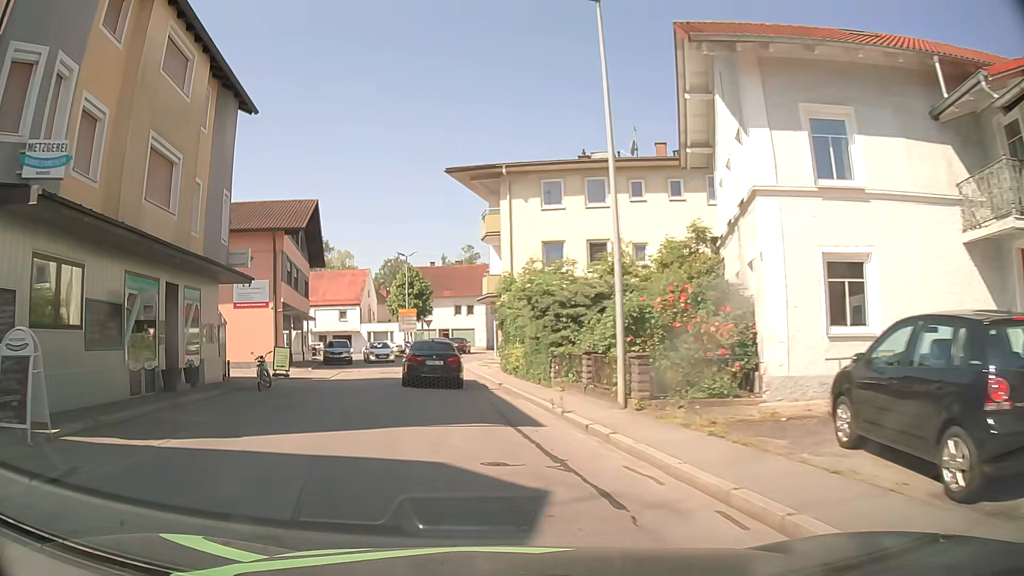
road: unclassified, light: Day
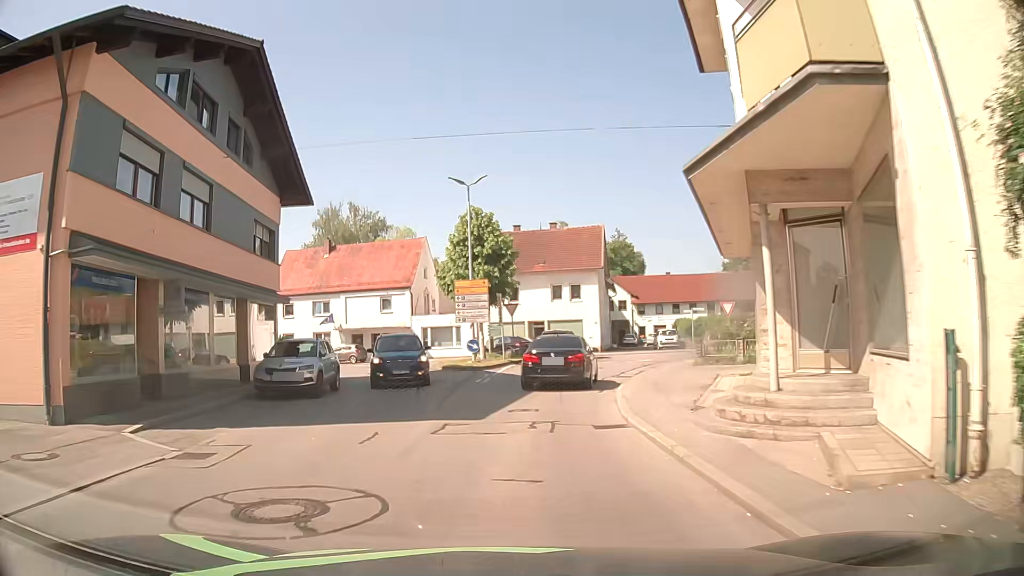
(-2.4, +25.7) m; -8°
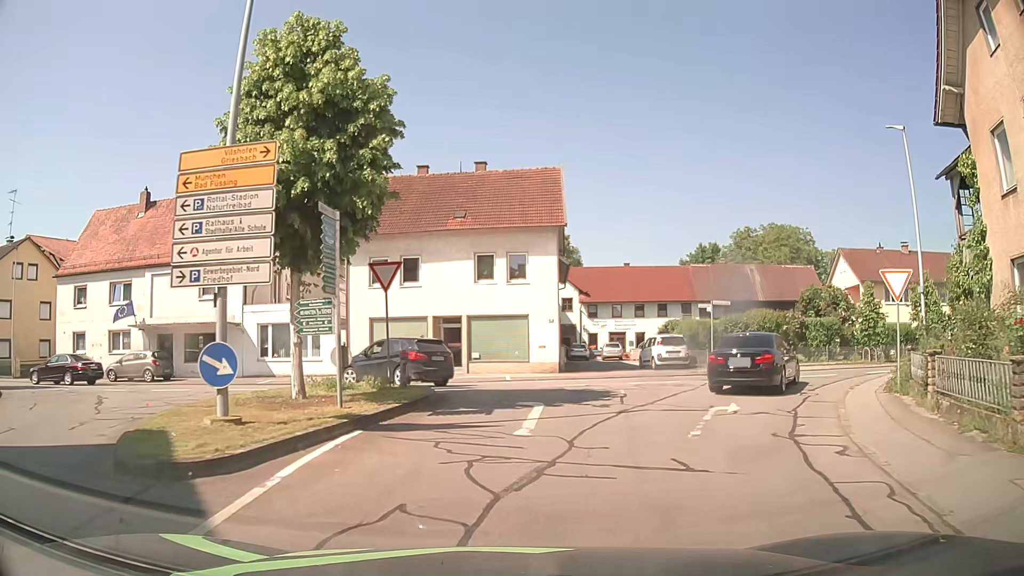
(+1.2, +21.6) m; +7°
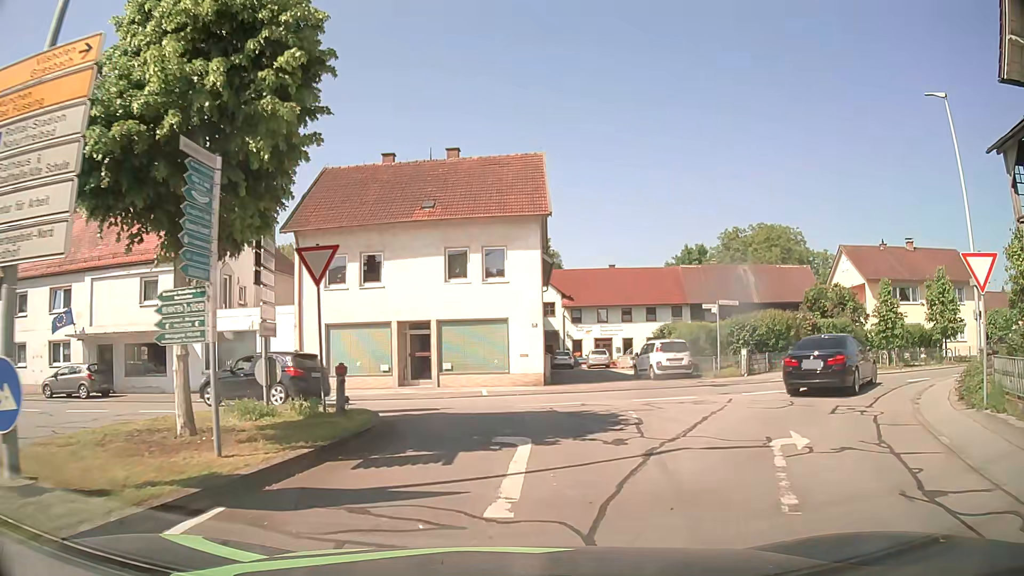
(+0.1, +4.1) m; +2°
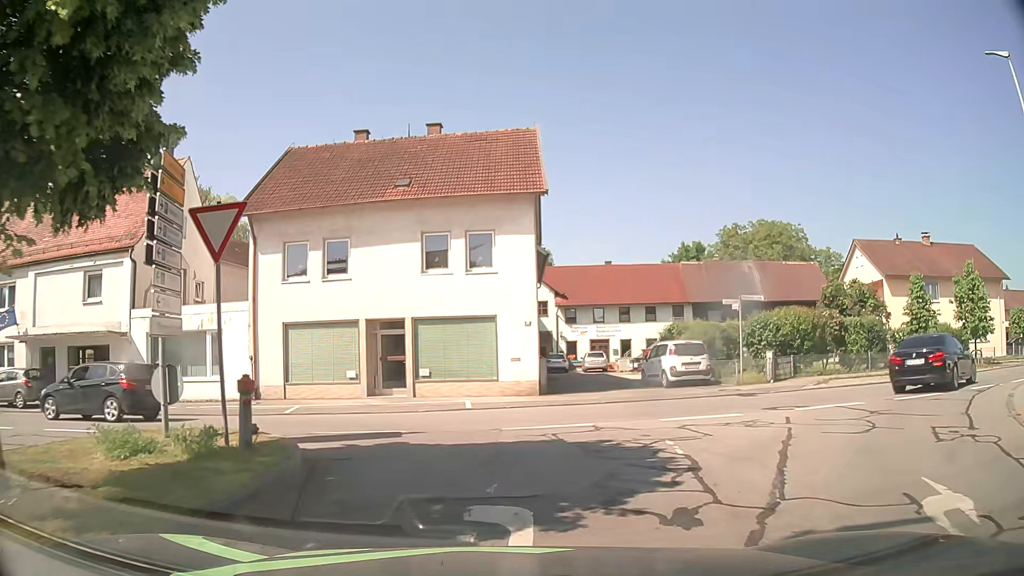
(0.0, +3.8) m; +1°
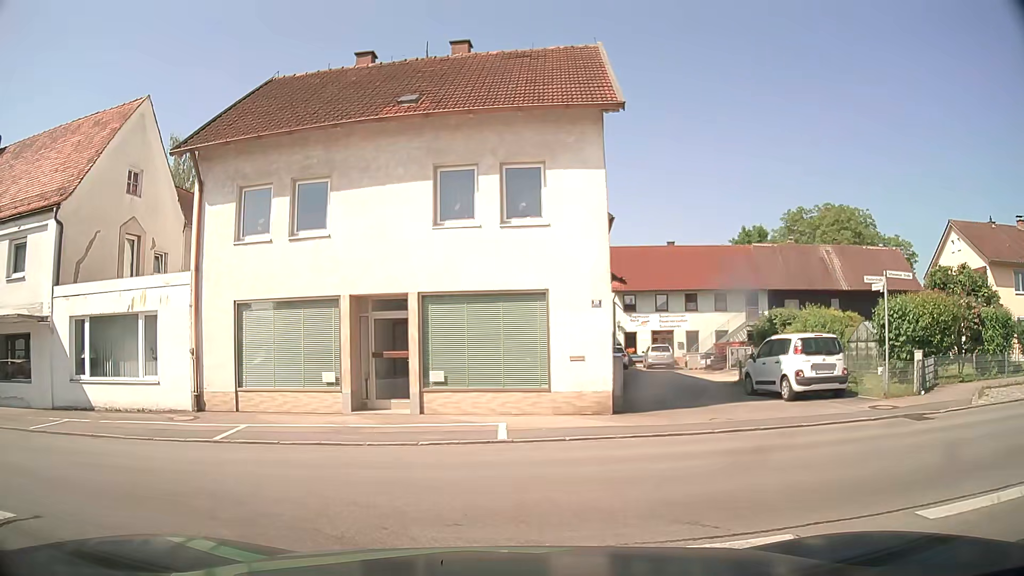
(-0.1, +7.0) m; -3°
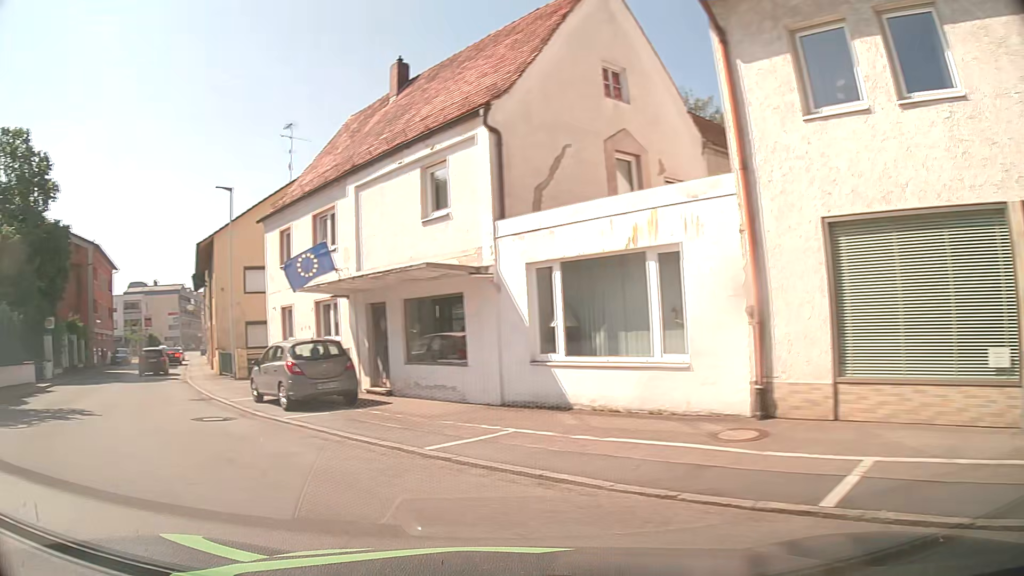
(-2.5, +7.1) m; -45°
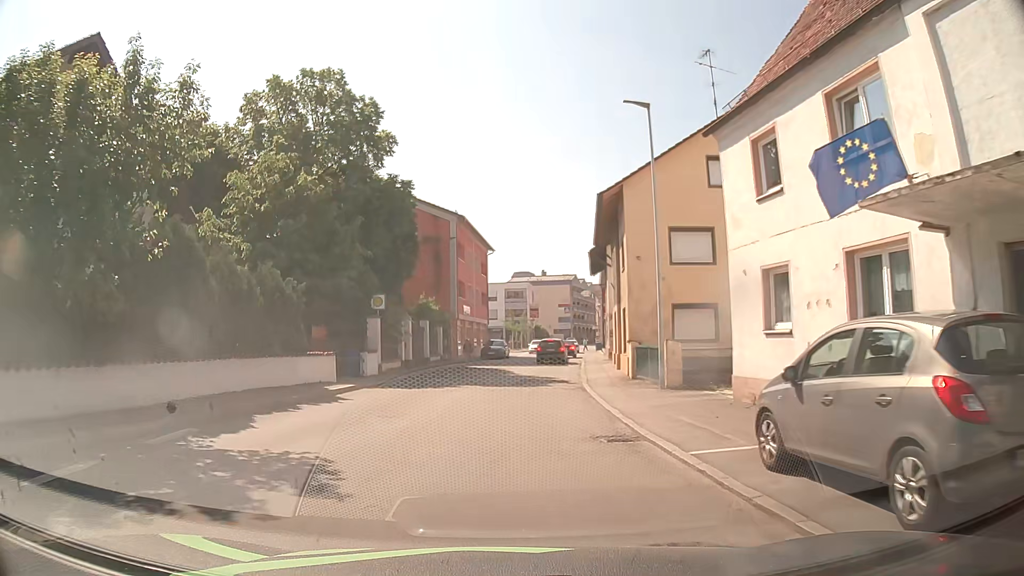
(-4.0, +9.6) m; -34°
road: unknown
